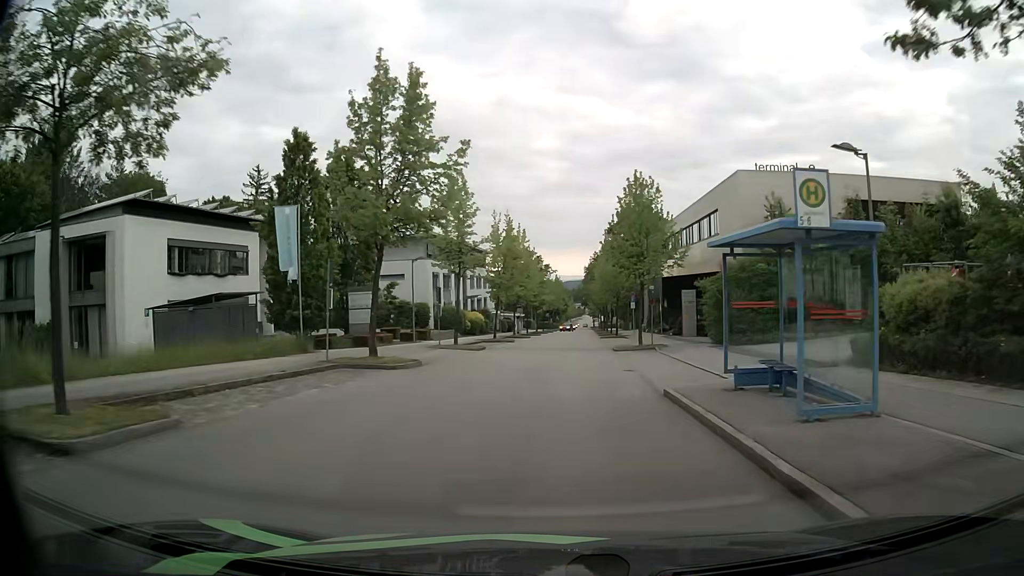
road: secondary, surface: asphalt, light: Day
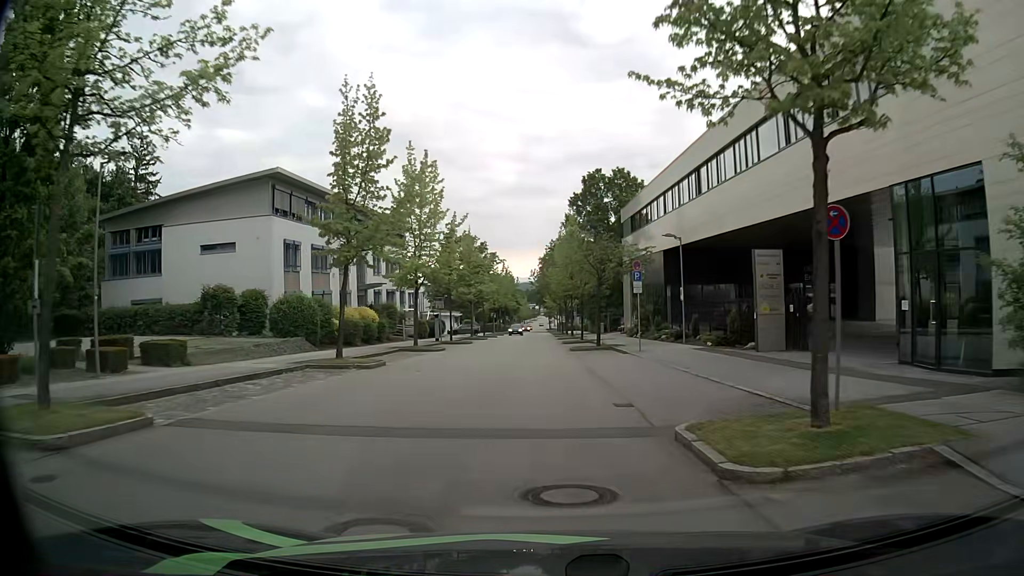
(+1.2, +27.6) m; +4°
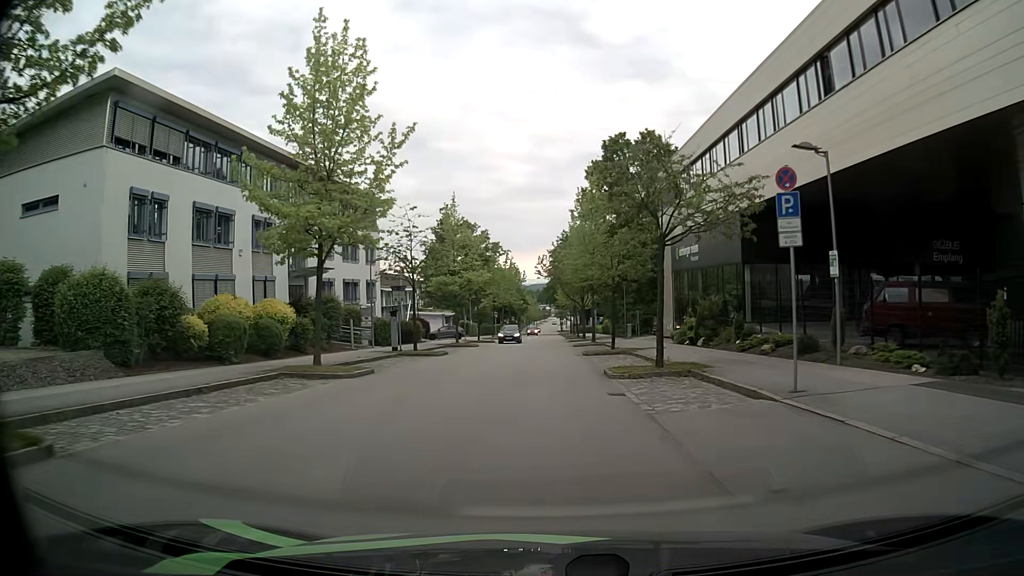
(-0.3, +16.8) m; -1°
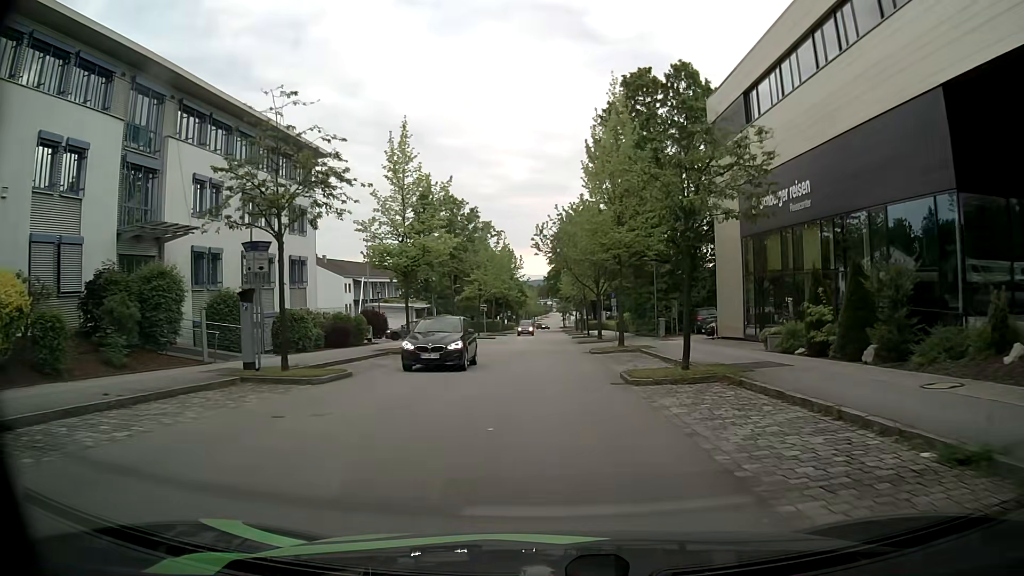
(-0.2, +16.9) m; -1°
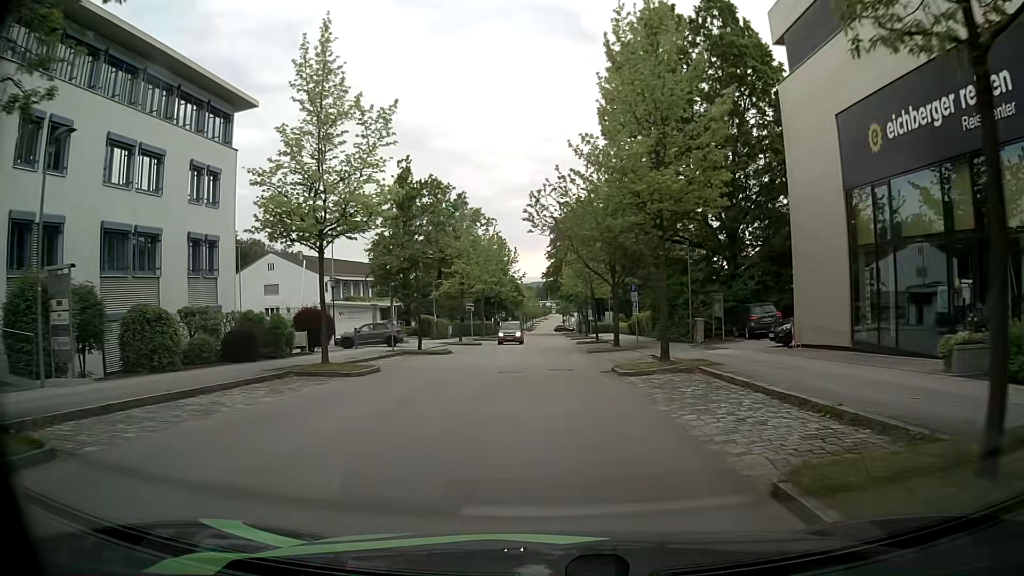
(+0.1, +11.4) m; 0°
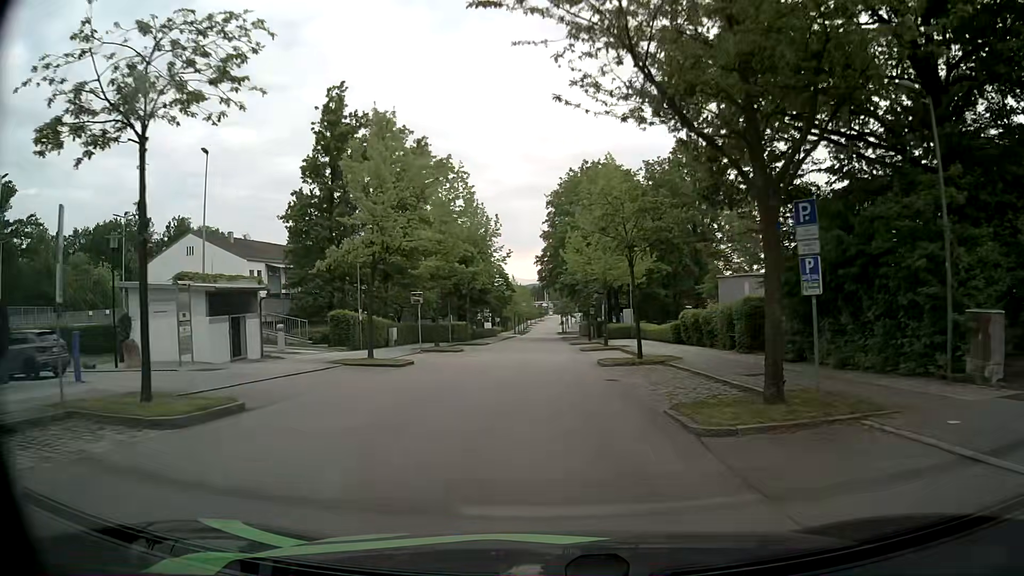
(+0.1, +23.2) m; +1°
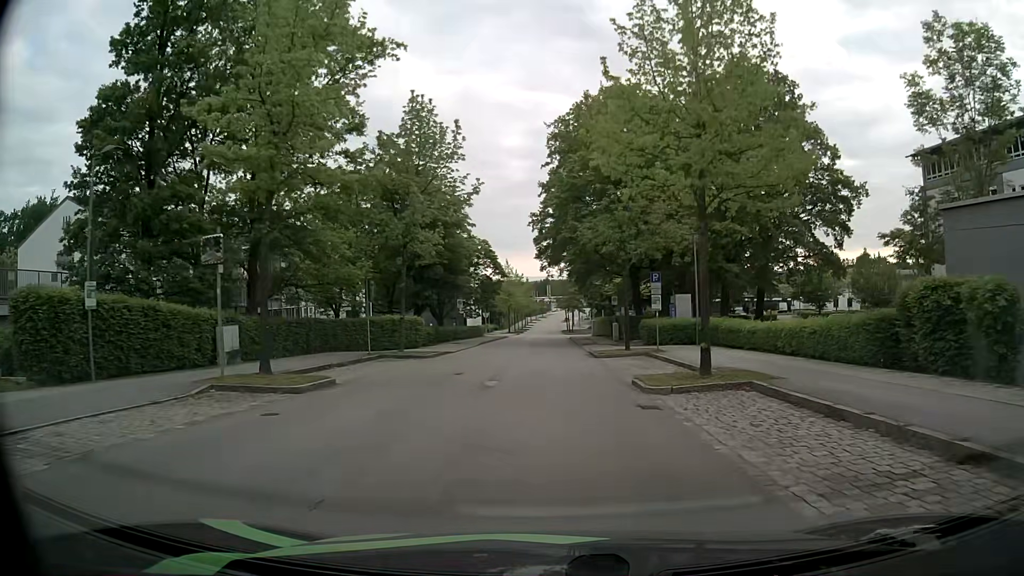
(-0.4, +23.6) m; -1°
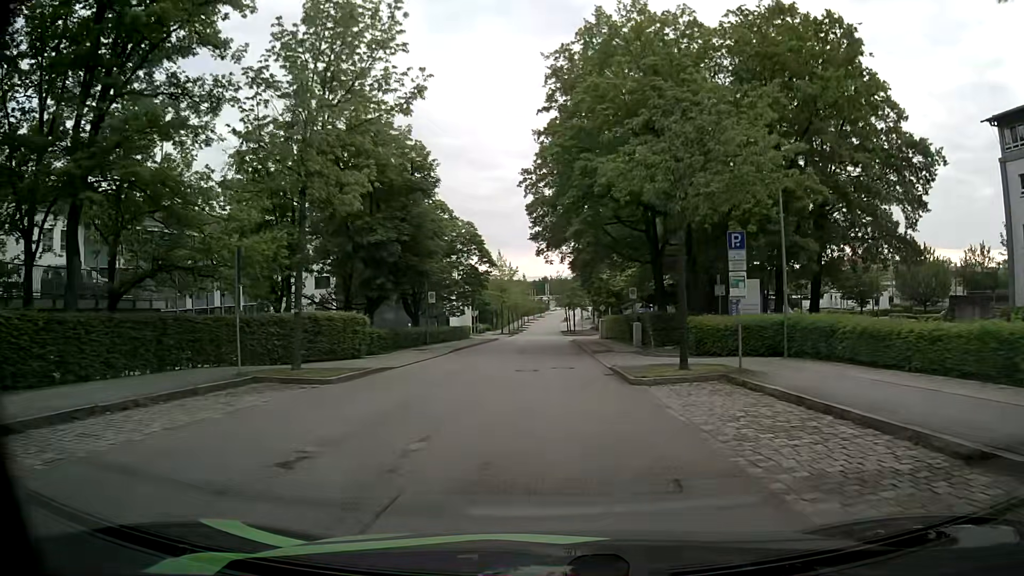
(+0.1, +12.0) m; 0°
